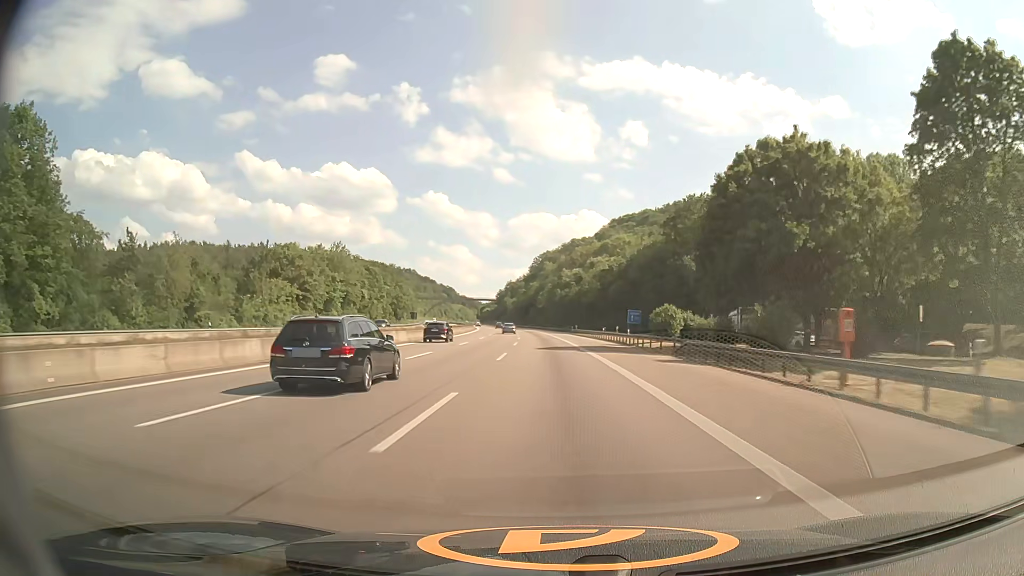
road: motorway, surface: asphalt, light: Day
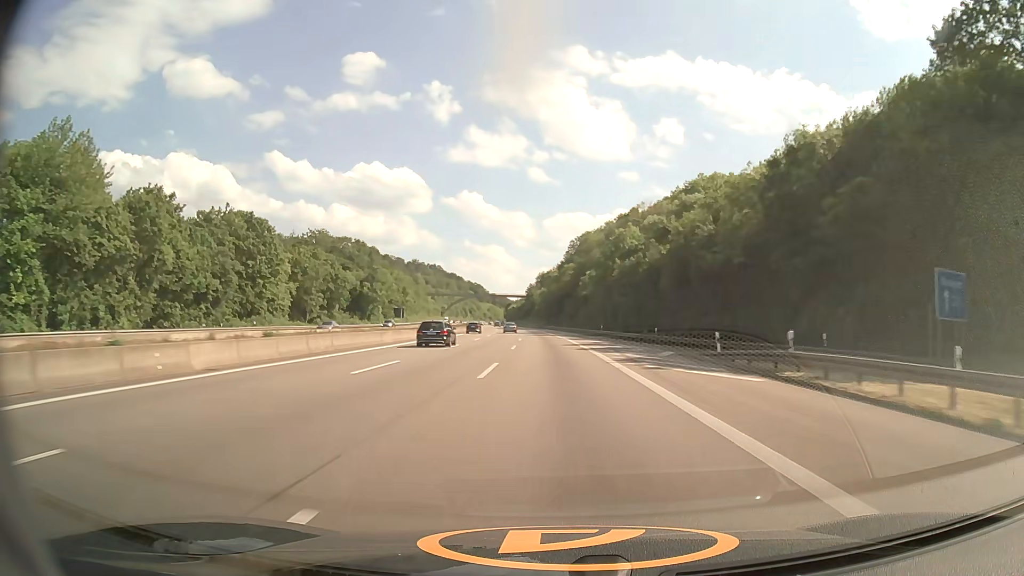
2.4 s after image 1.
(-2.1, +80.2) m; -3°
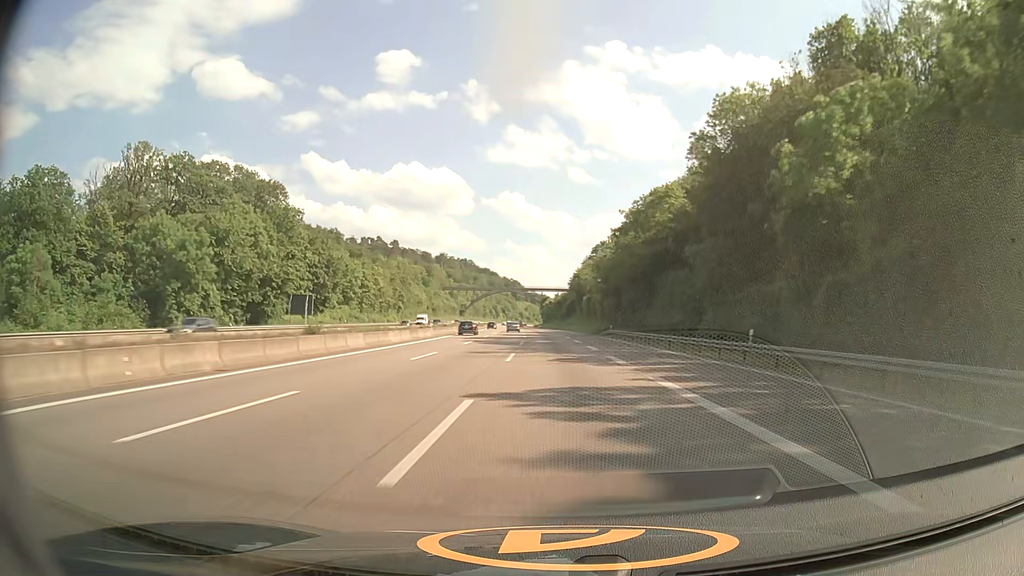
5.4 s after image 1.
(-3.6, +100.9) m; -4°
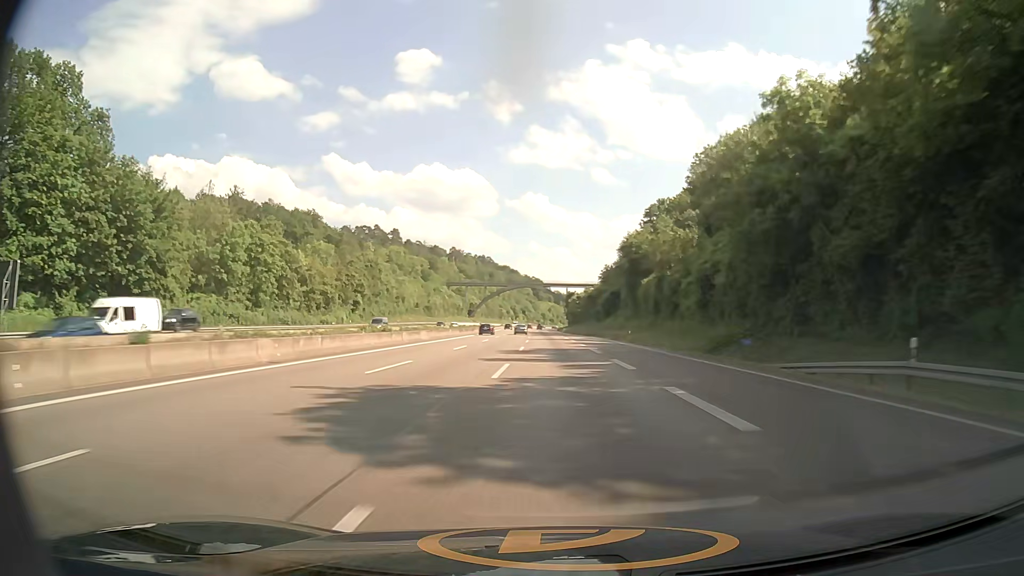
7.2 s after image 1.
(-1.2, +60.7) m; -2°
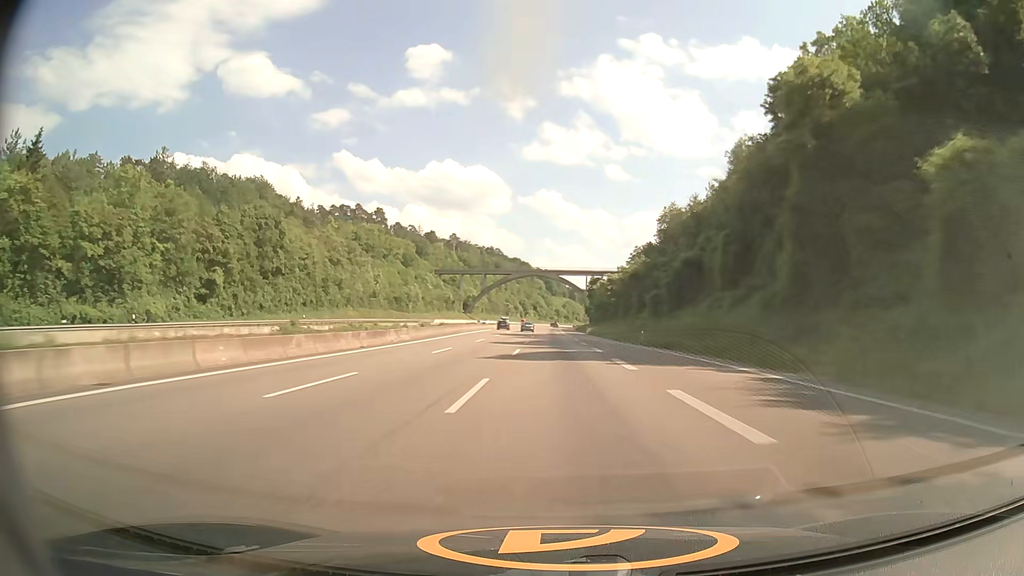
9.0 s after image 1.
(-0.7, +60.7) m; -1°
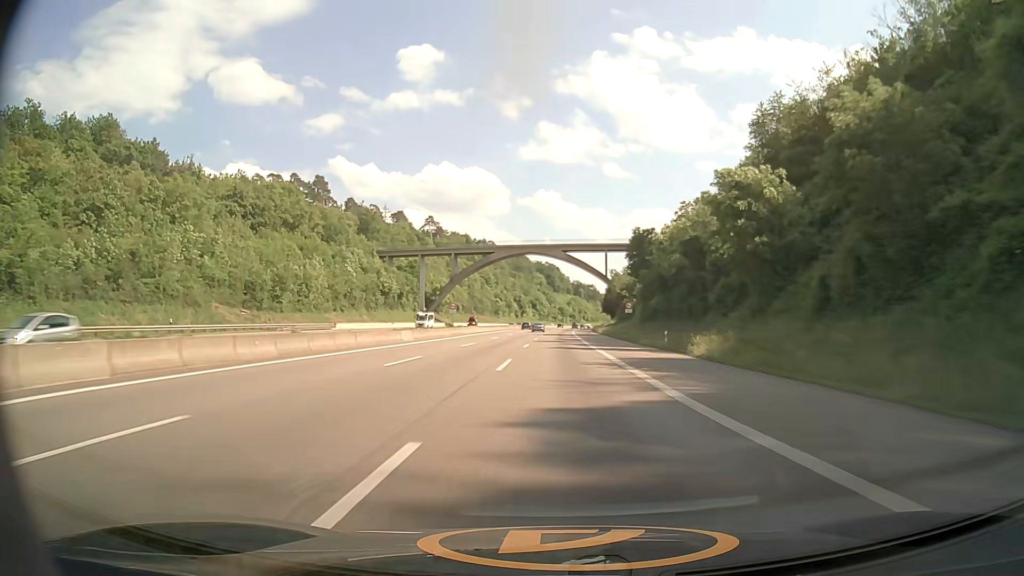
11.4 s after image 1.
(-0.5, +80.5) m; 0°
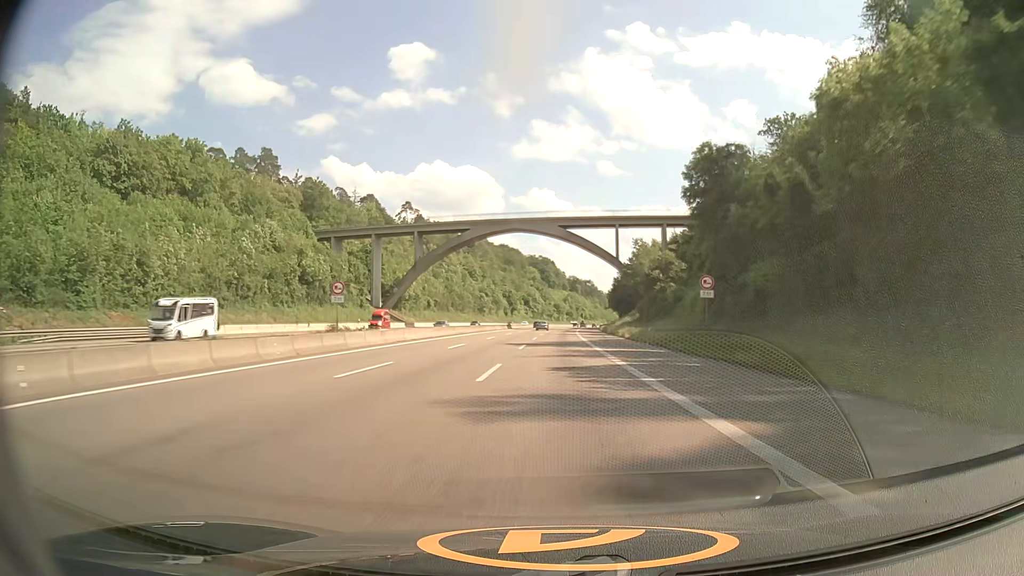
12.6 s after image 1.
(+0.2, +39.9) m; +1°
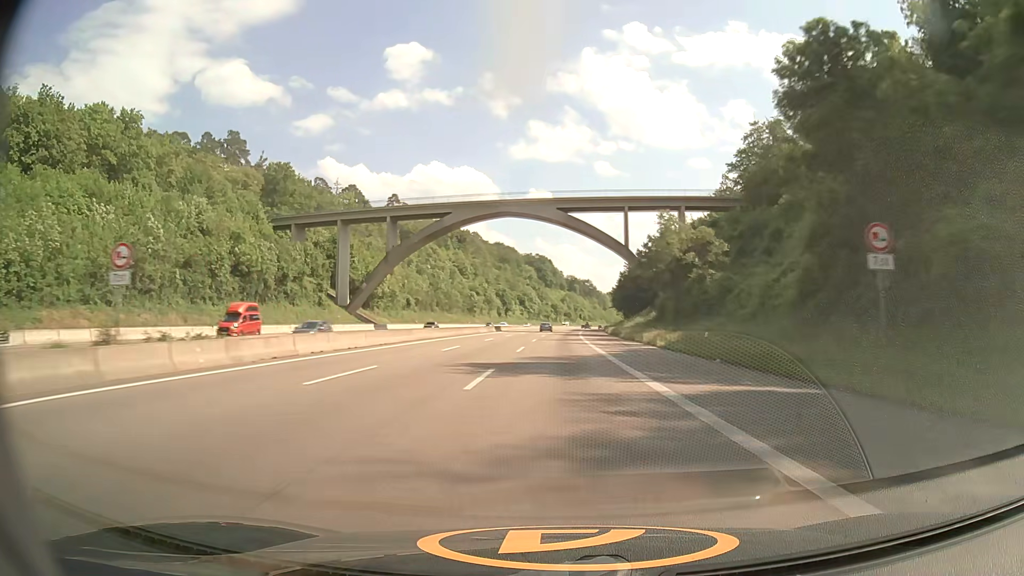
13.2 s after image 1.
(0.0, +19.8) m; 0°
(0, +10) (0, +20) (0, +30) (0, +40) (0, +50) (+1, +60) (+1, +70) (+1, +80) (+1, +90) (+2, +100) m
